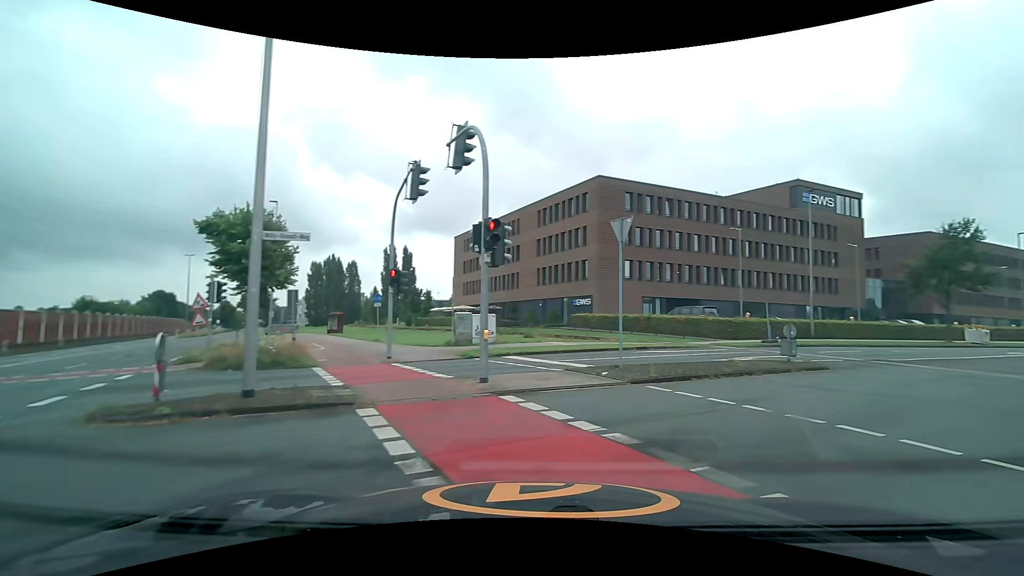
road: secondary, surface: asphalt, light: Day
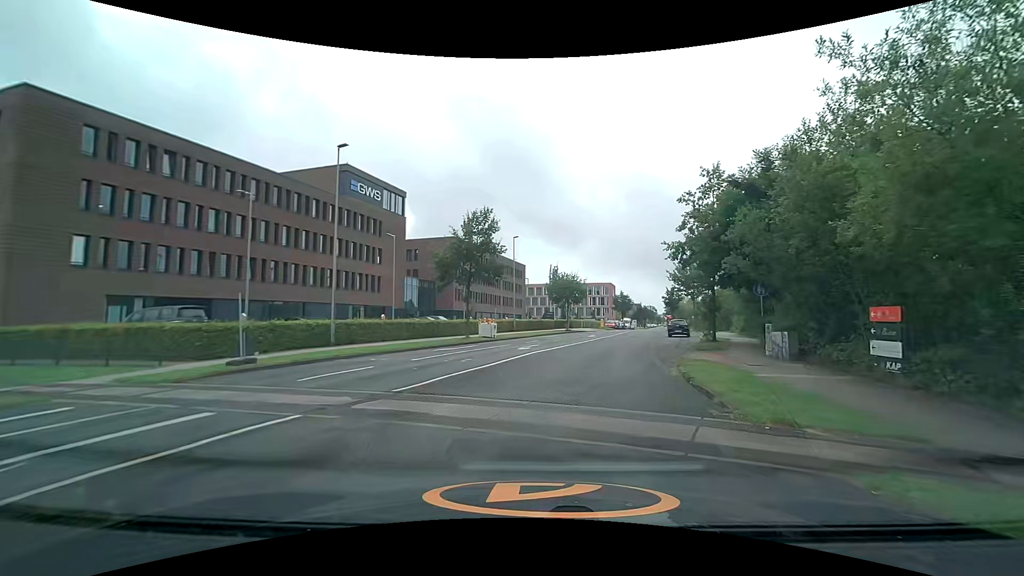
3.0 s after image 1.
(+6.8, +11.2) m; +47°
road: unclassified
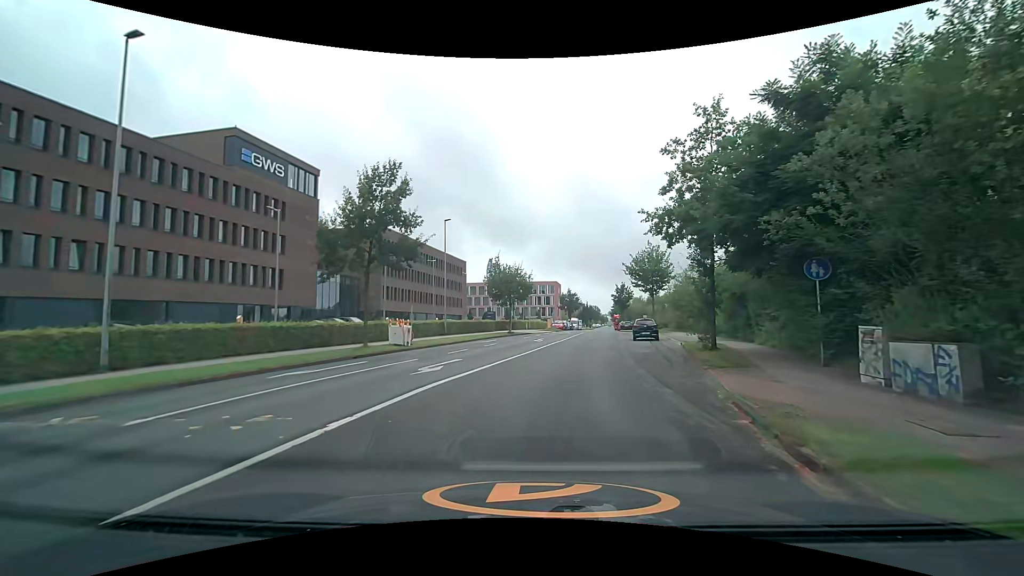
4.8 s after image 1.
(+0.7, +9.5) m; +7°
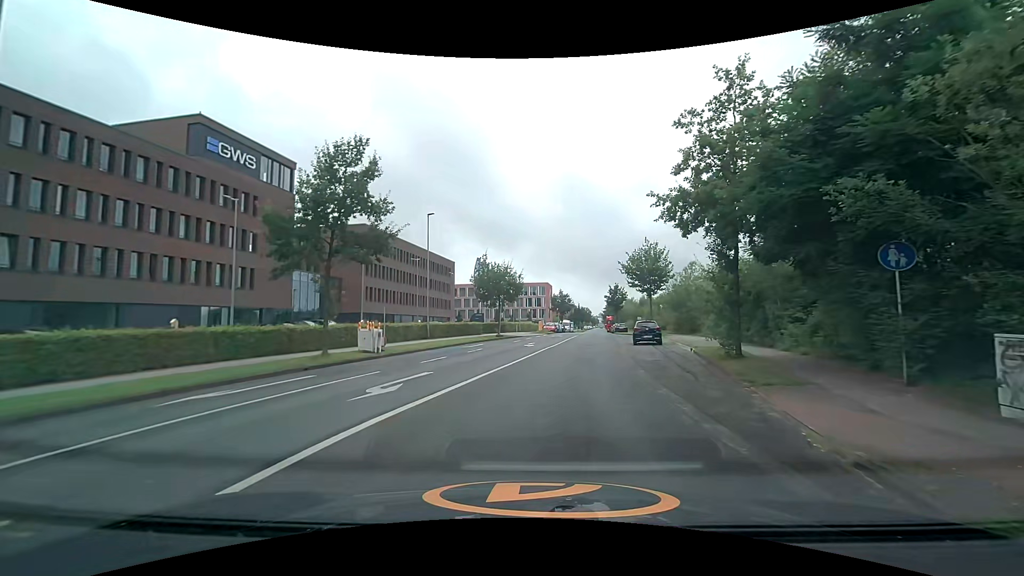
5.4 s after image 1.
(0.0, +3.4) m; +1°
